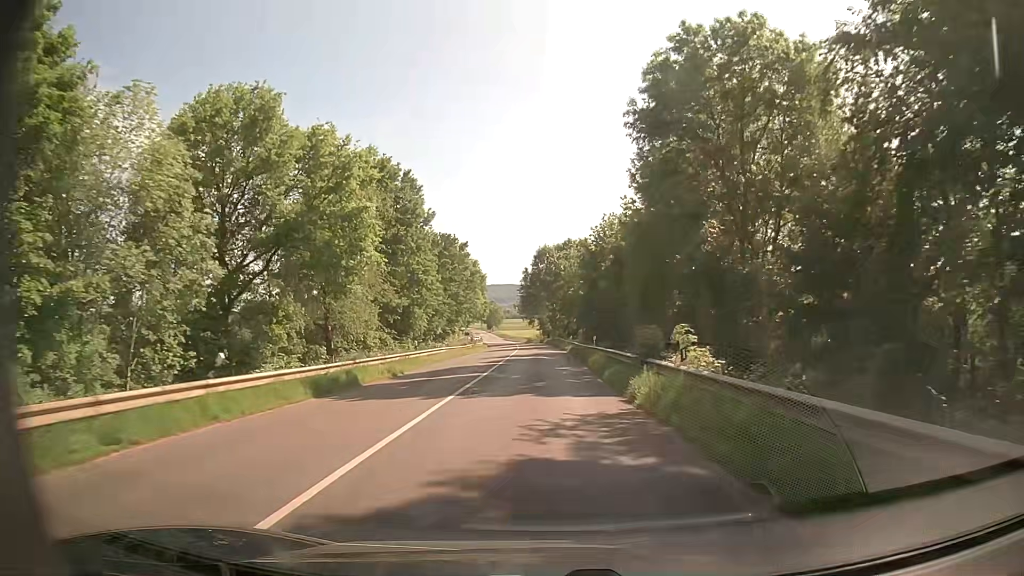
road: secondary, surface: asphalt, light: Day
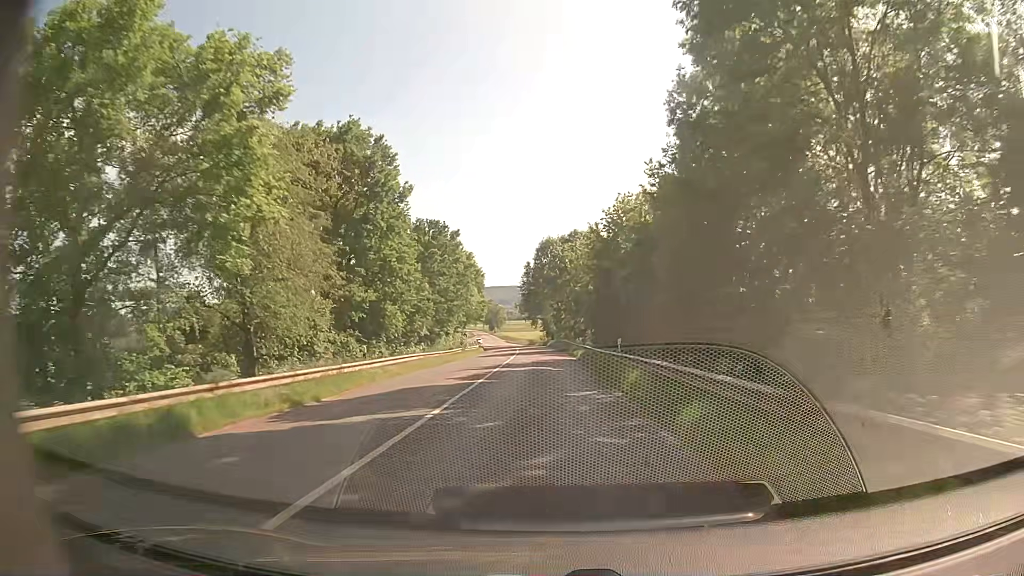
(0.0, +11.1) m; 0°
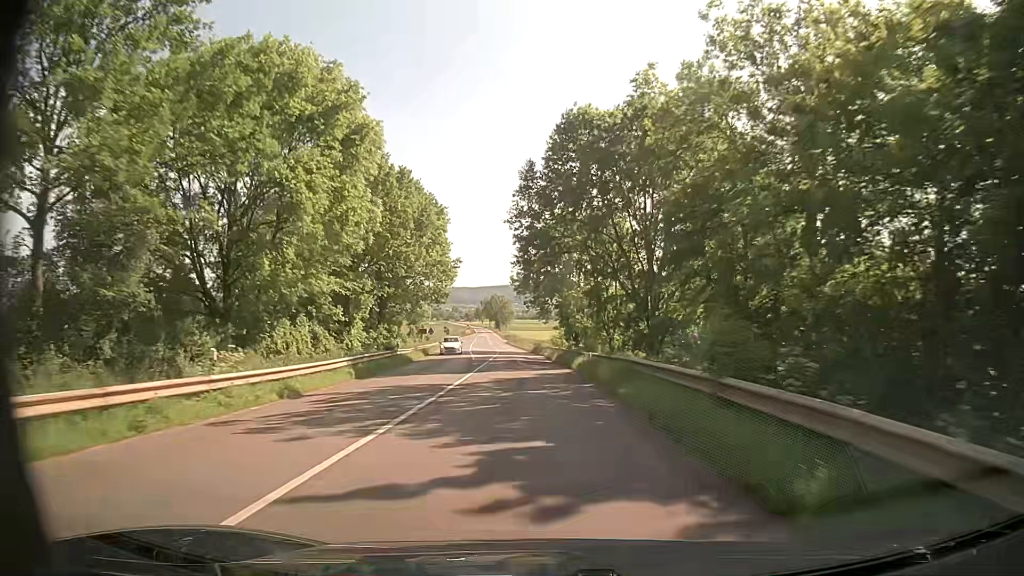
(-0.3, +57.5) m; -1°
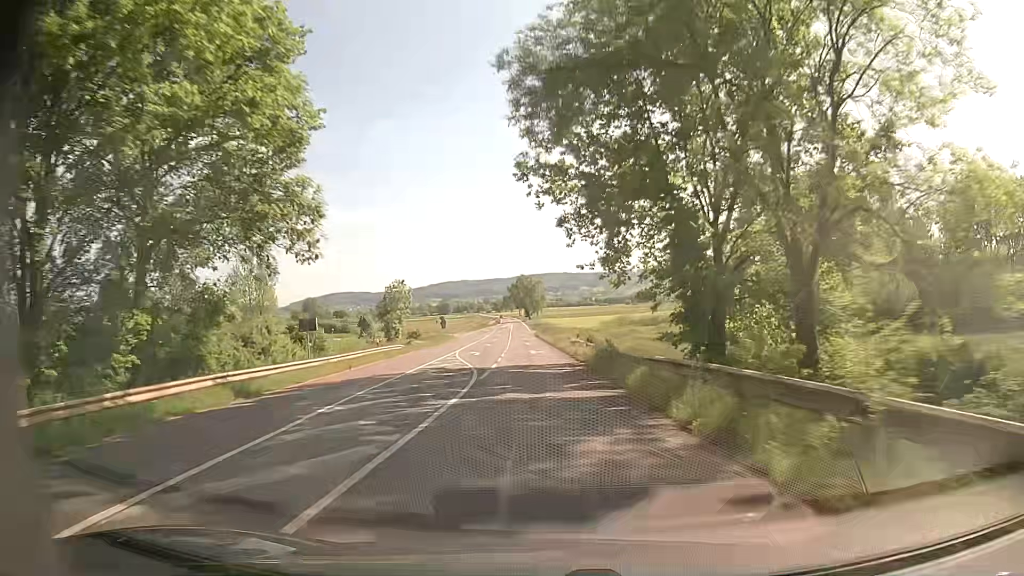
(-1.6, +47.7) m; -3°
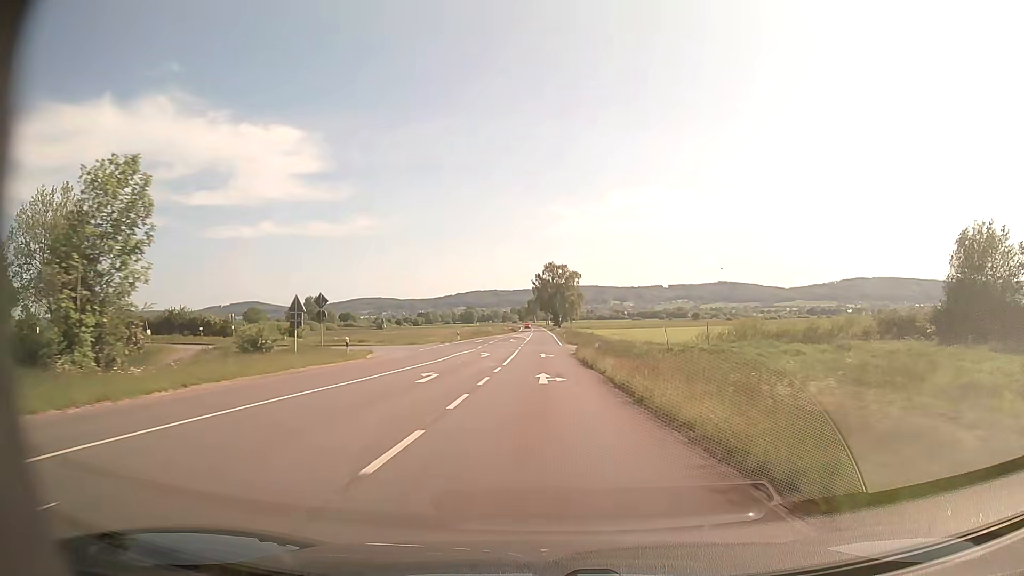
(-2.1, +61.8) m; -3°
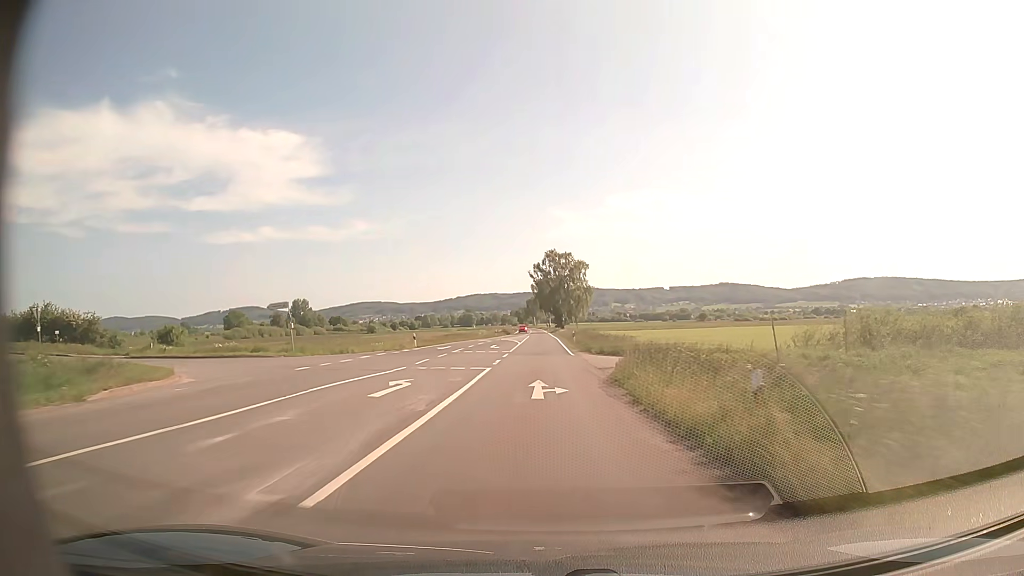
(0.0, +25.1) m; 0°
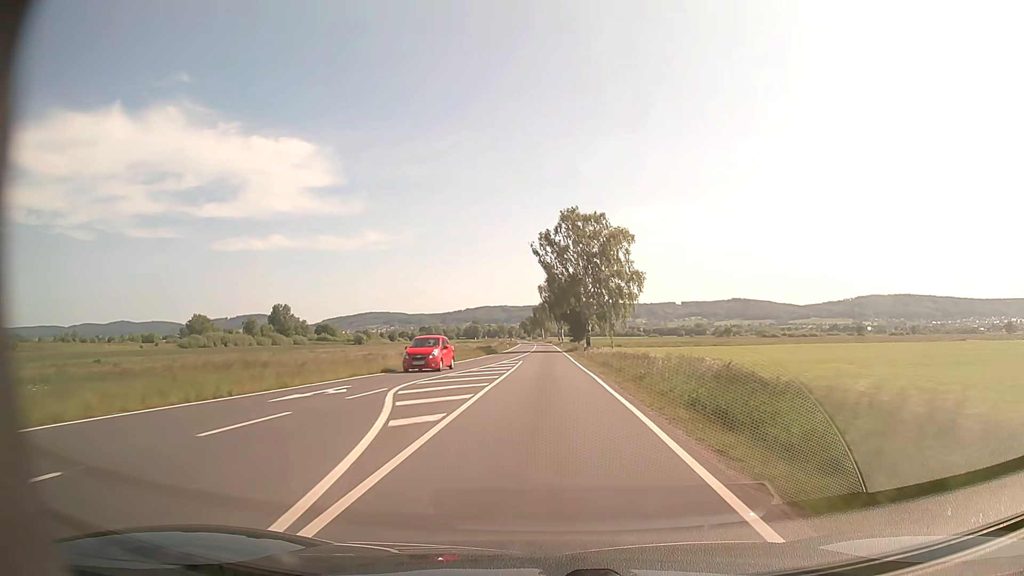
(-0.4, +50.5) m; -1°
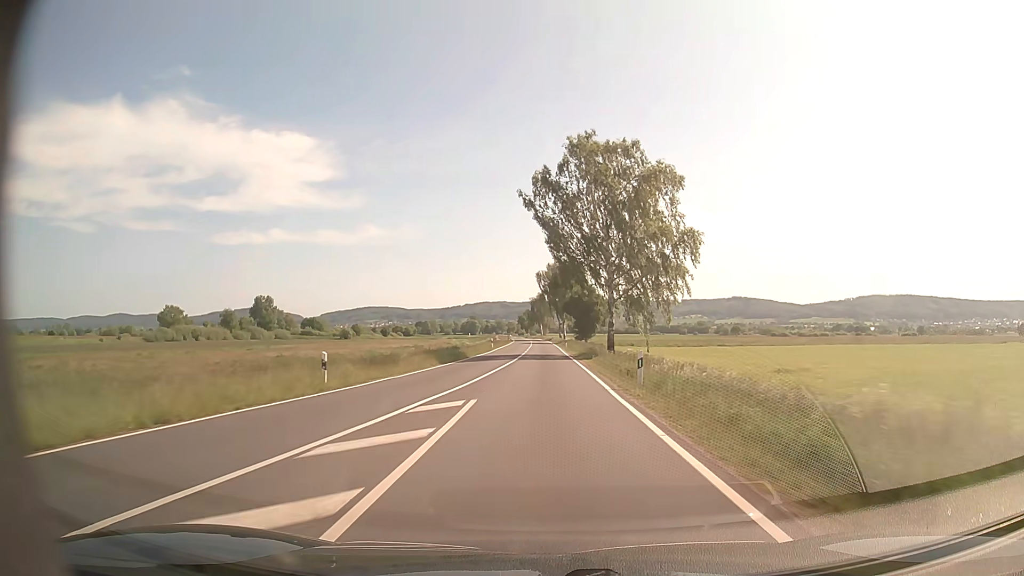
(-0.1, +25.5) m; 0°
(0, +10) (0, +20) (0, +30) (0, +40) (0, +50) (0, +60) (0, +70) (0, +80) (0, +90) (-1, +100) m
